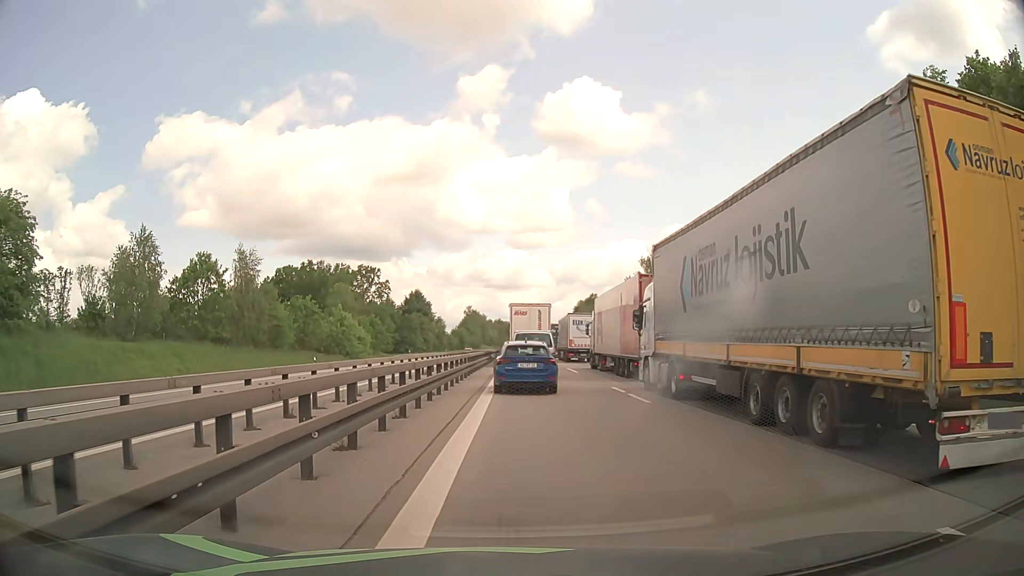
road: motorway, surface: asphalt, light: Day
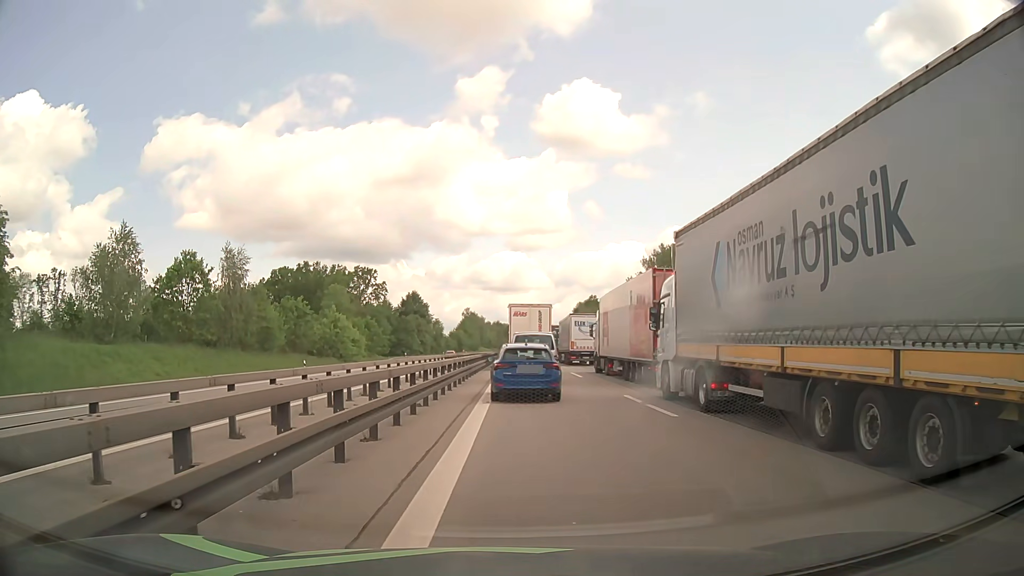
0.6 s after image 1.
(0.0, +2.7) m; -1°
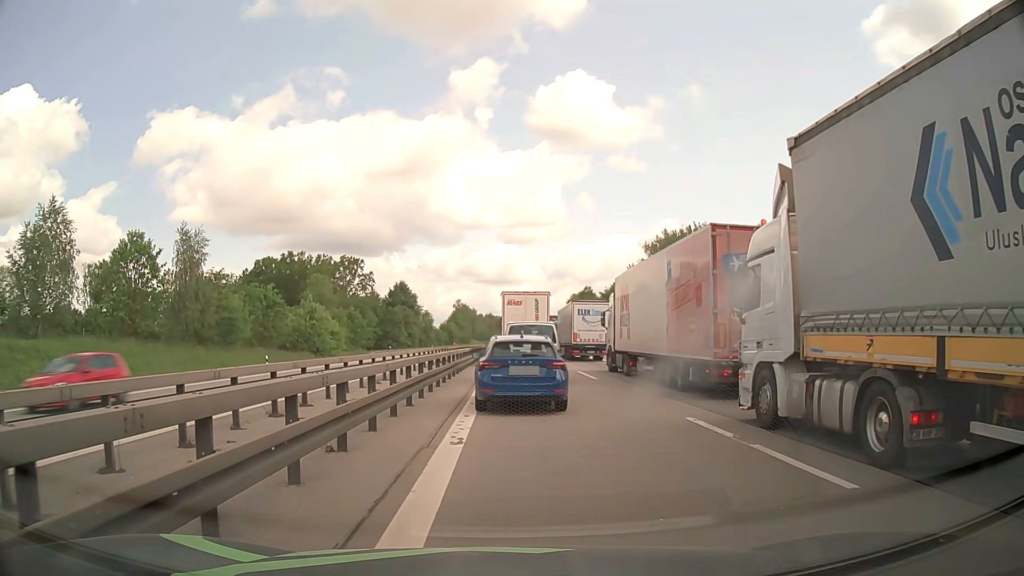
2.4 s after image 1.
(+0.1, +7.5) m; +1°
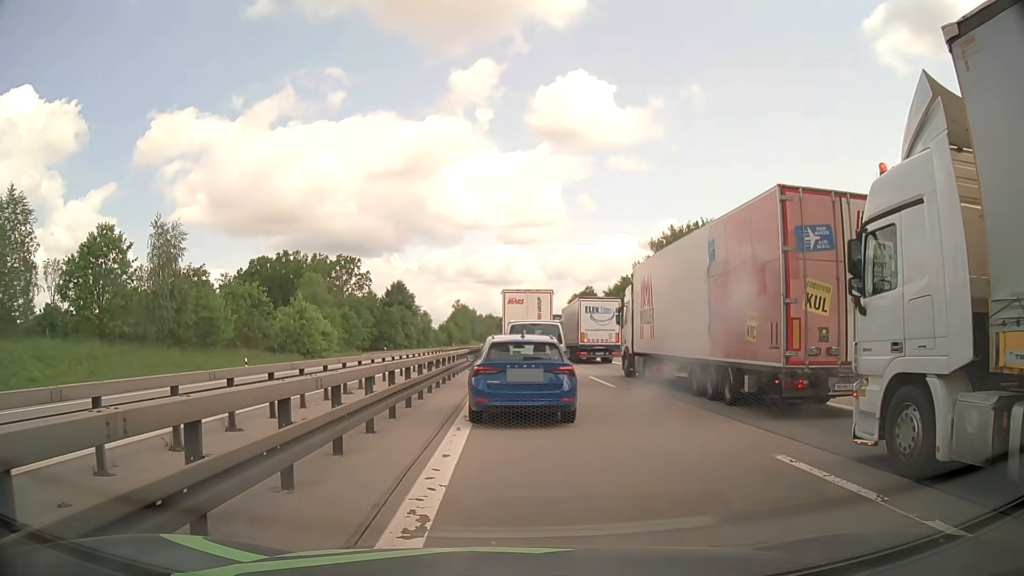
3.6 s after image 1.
(0.0, +4.1) m; 0°
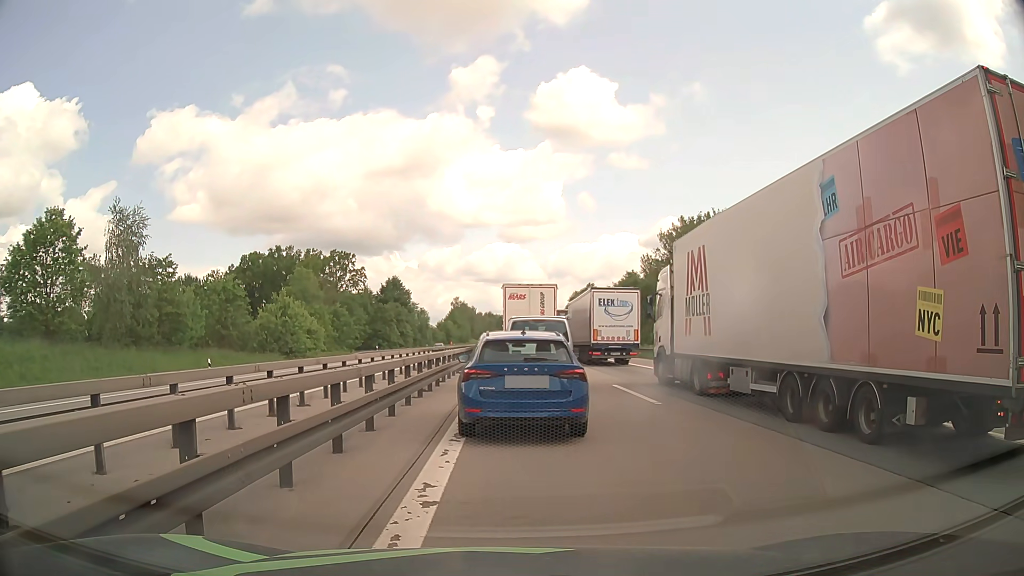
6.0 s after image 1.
(0.0, +5.9) m; -3°
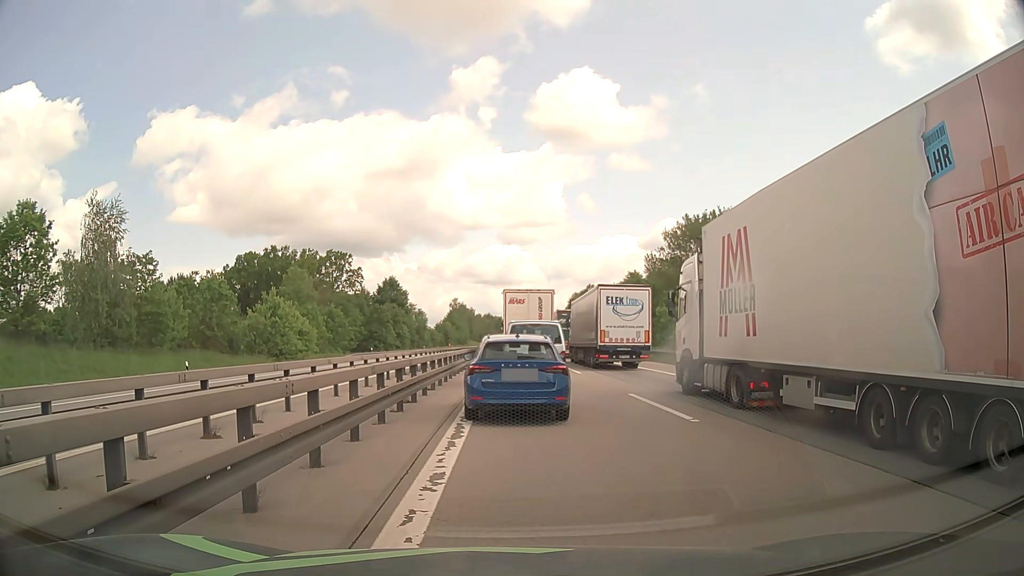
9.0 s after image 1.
(+0.1, +2.9) m; +1°
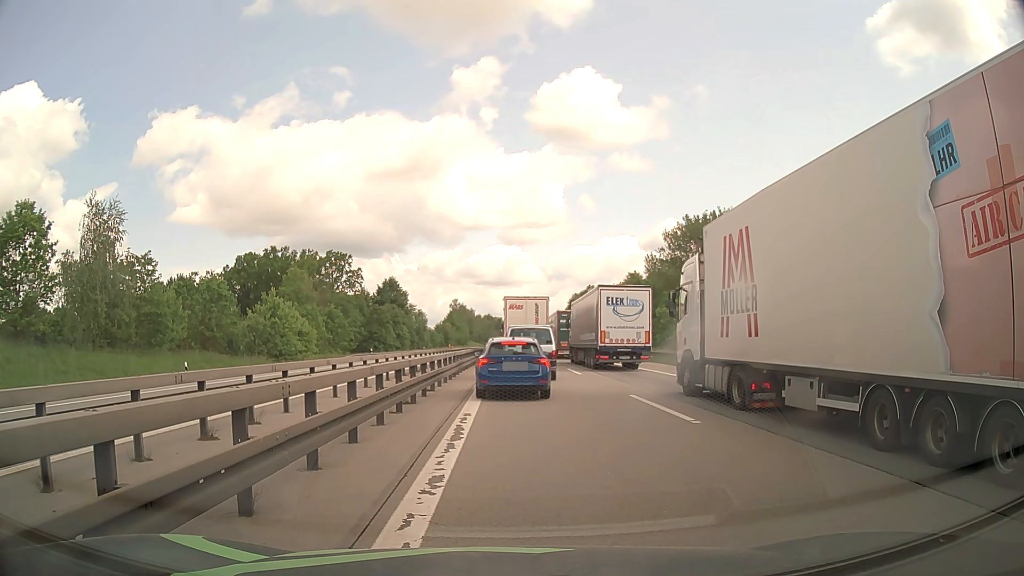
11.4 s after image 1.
(0.0, +0.2) m; 0°
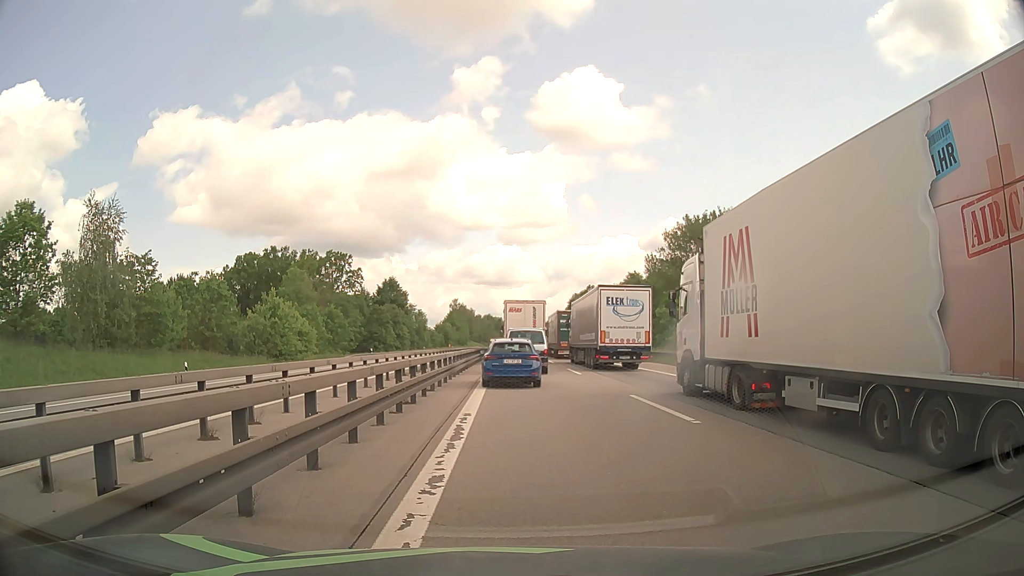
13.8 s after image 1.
(0.0, 0.0) m; 0°
